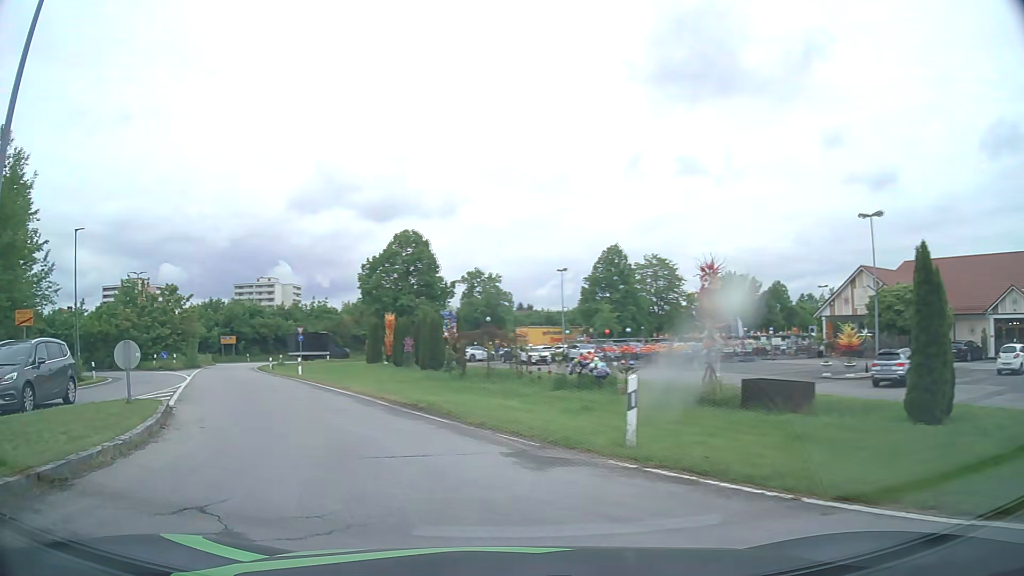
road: primary_link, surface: asphalt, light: Day
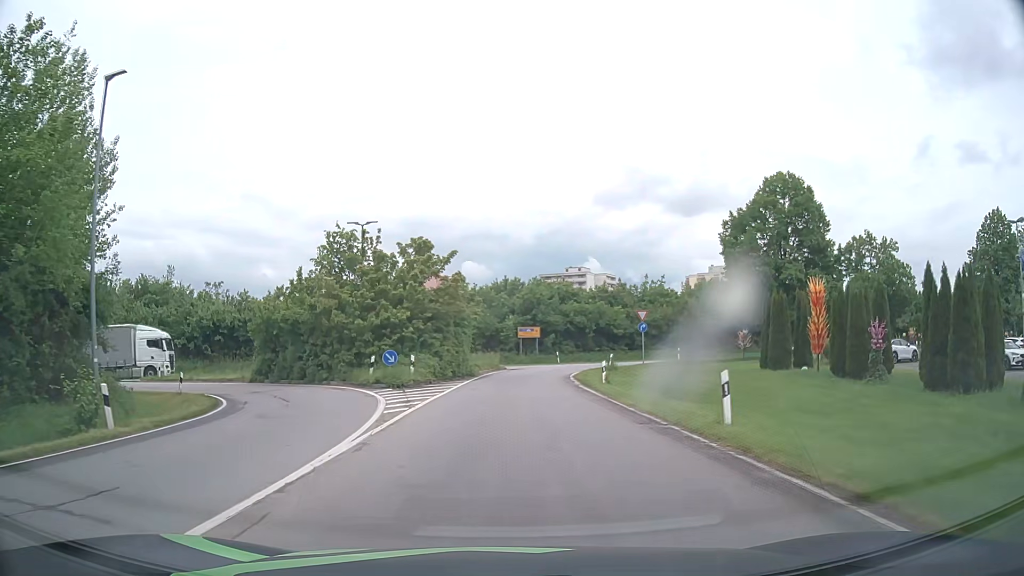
(-8.9, +23.5) m; -26°
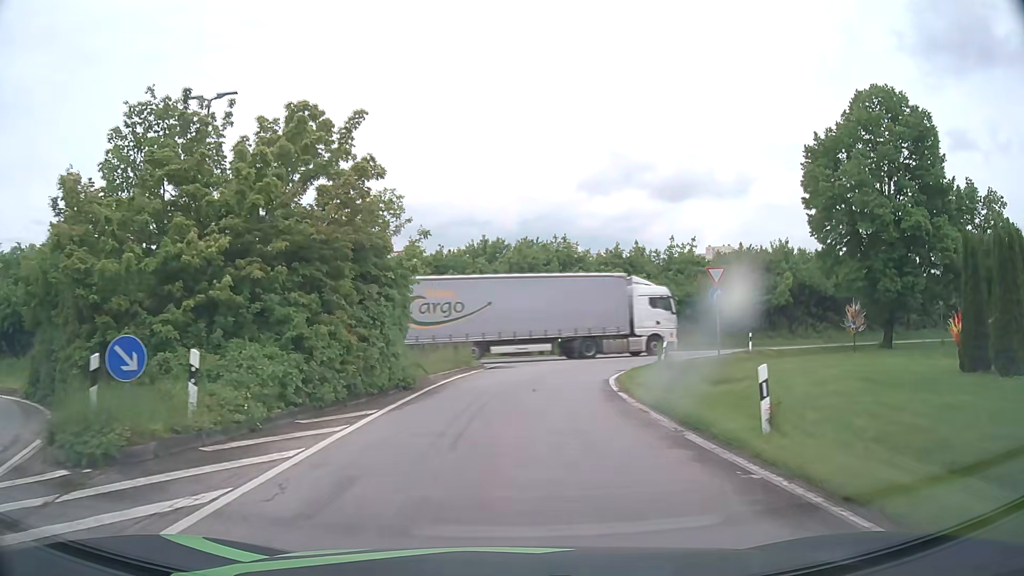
(+0.1, +18.2) m; +1°
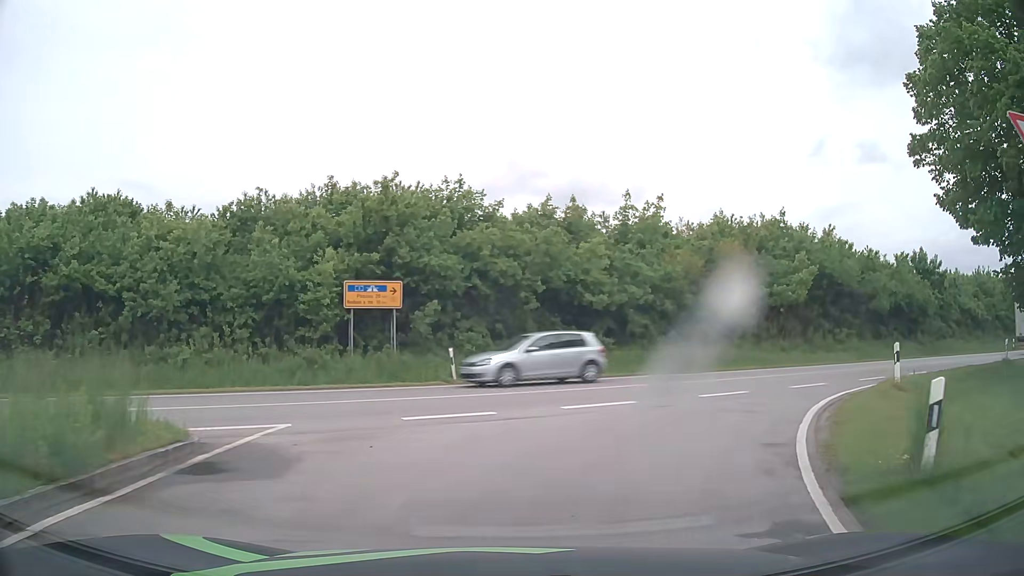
(+1.1, +19.7) m; +10°
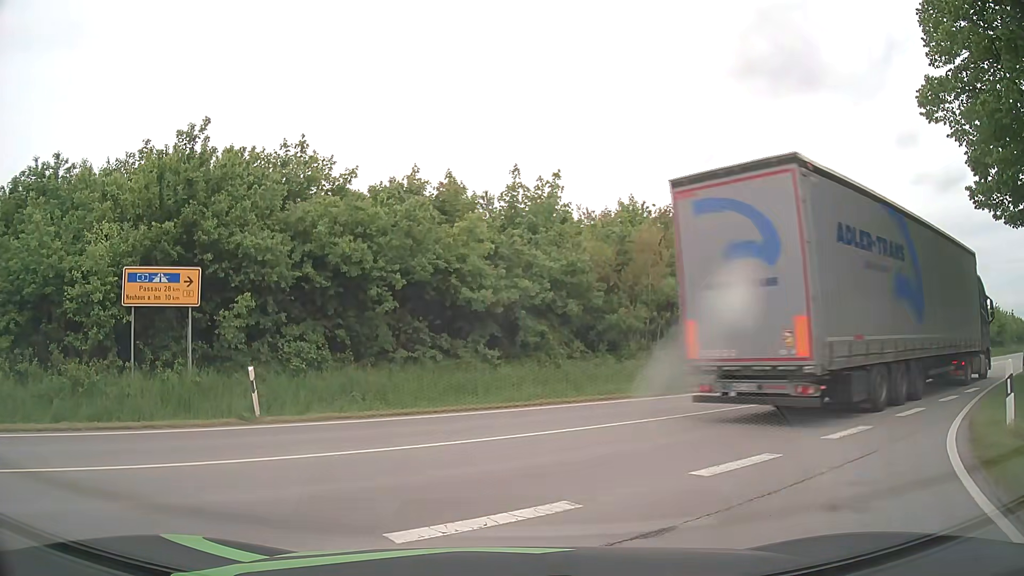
(+0.6, +6.8) m; +11°
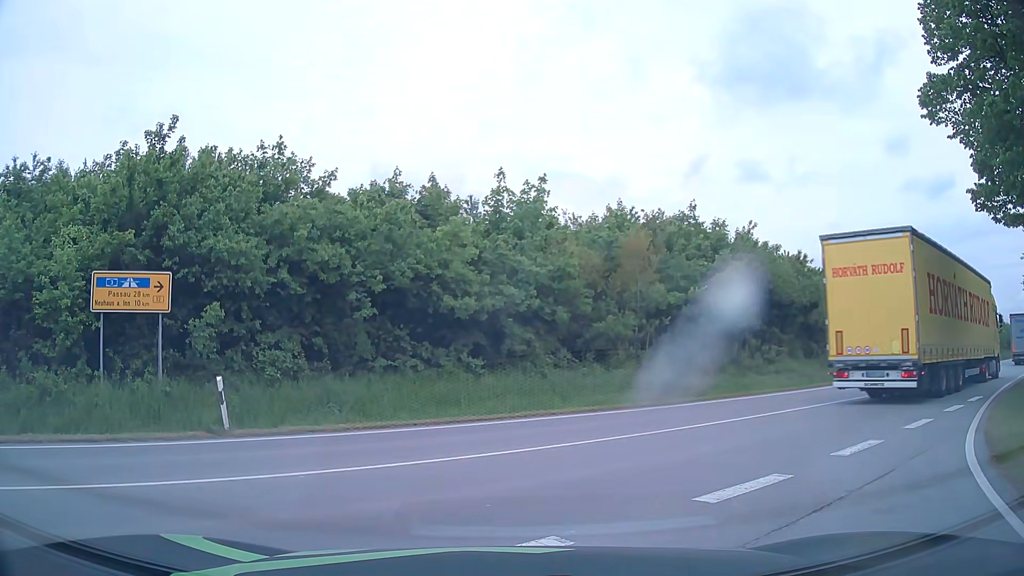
(0.0, +0.7) m; 0°
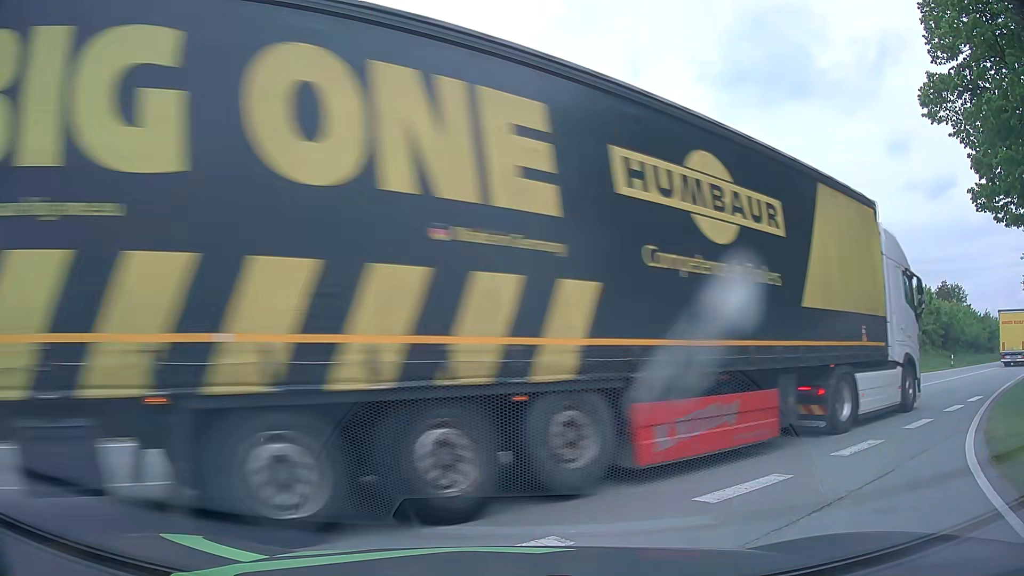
(0.0, 0.0) m; 0°
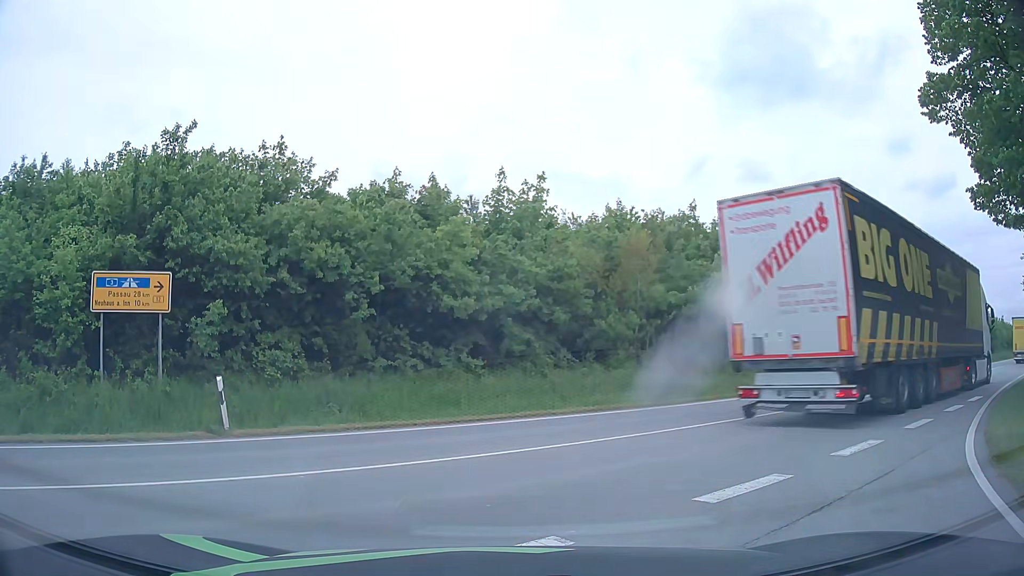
(0.0, 0.0) m; 0°
(+3, +9) (+10, +16) (+18, +23) (+26, +29) (+34, +35) (+41, +41) (+49, +47) (+57, +53) (+65, +60) (+73, +66) m
